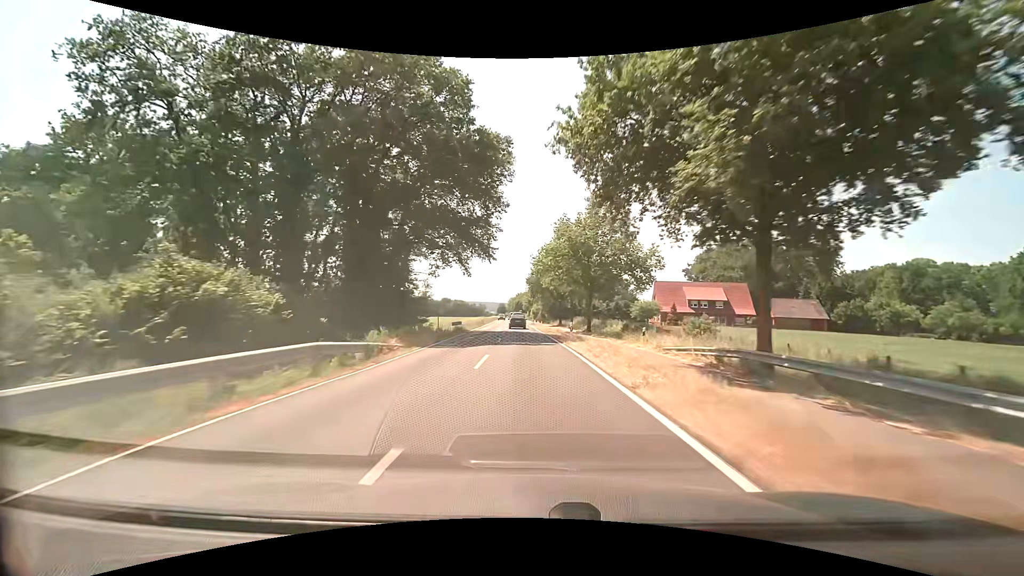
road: secondary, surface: asphalt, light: Day
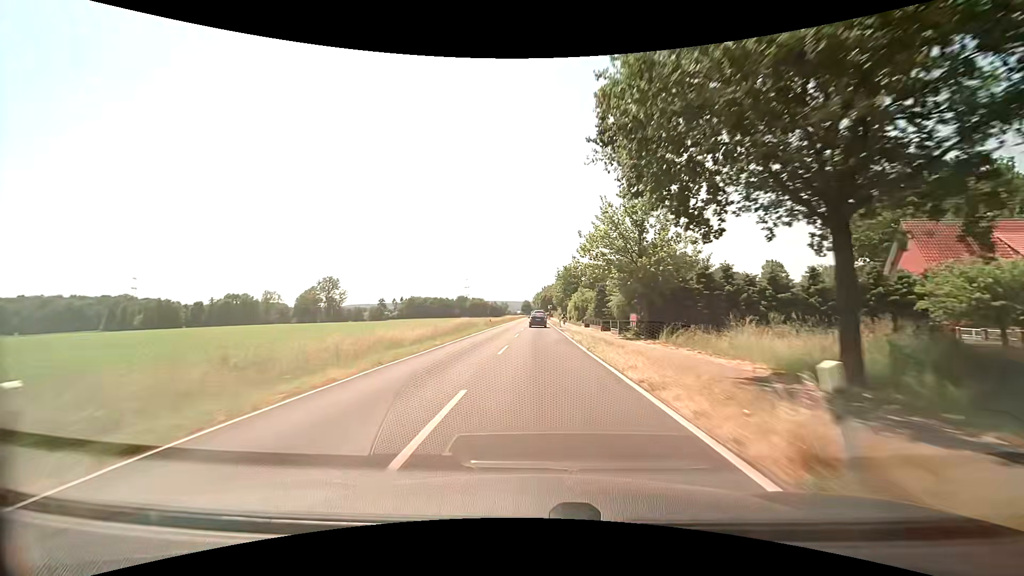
(-2.8, +68.2) m; -4°
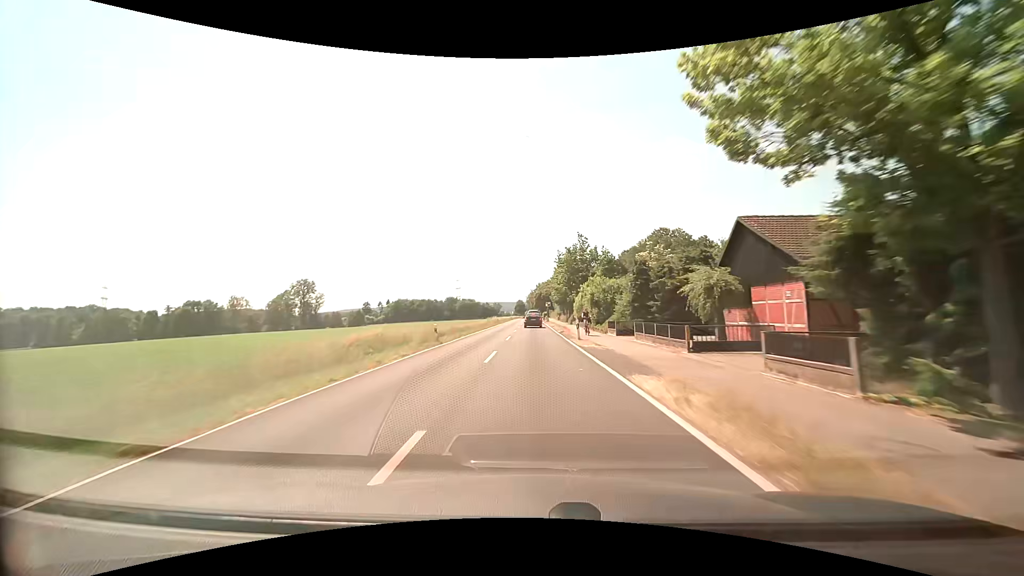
(+0.2, +26.9) m; +1°
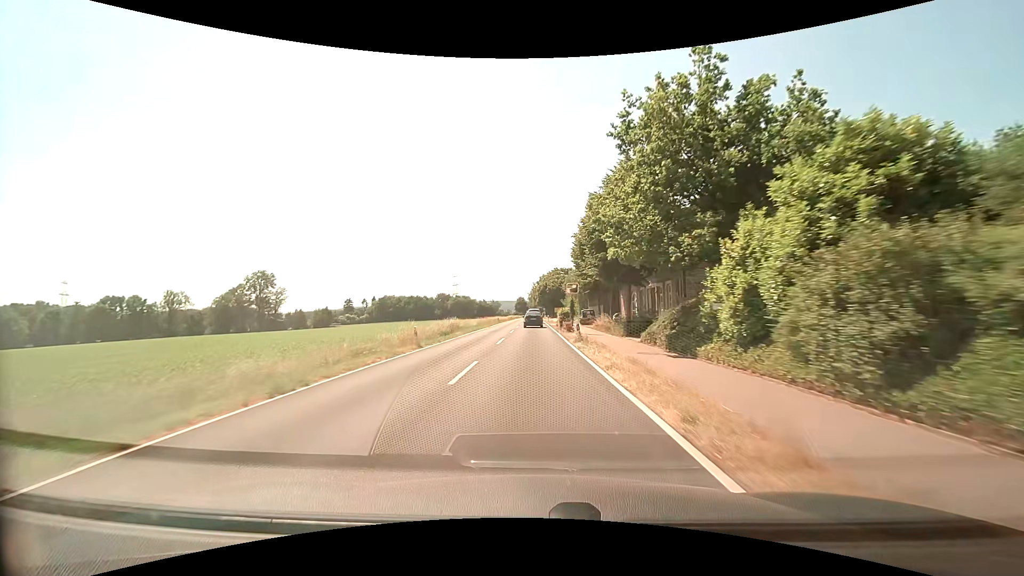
(-0.1, +51.7) m; 0°
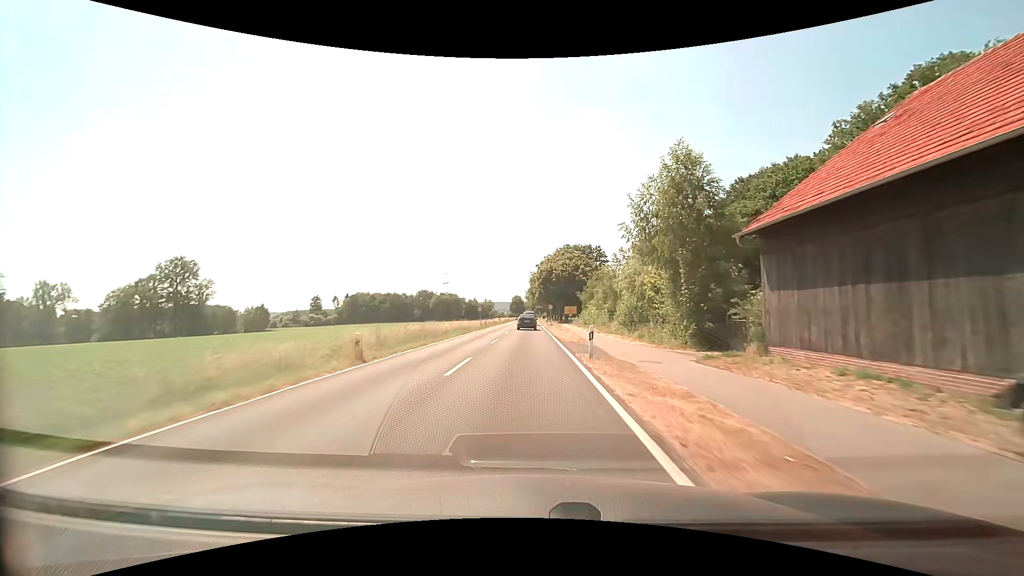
(0.0, +58.3) m; 0°
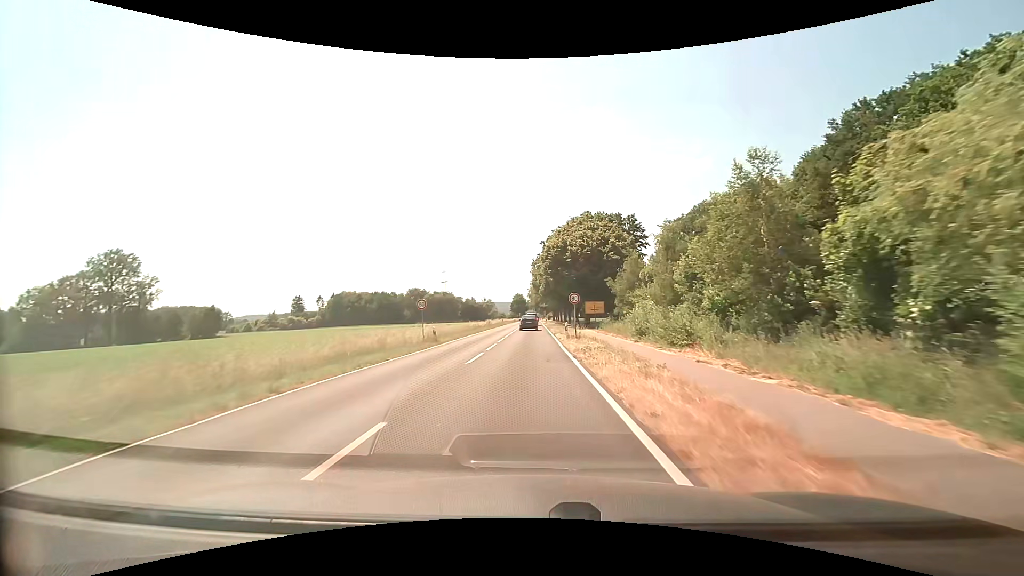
(0.0, +32.6) m; 0°
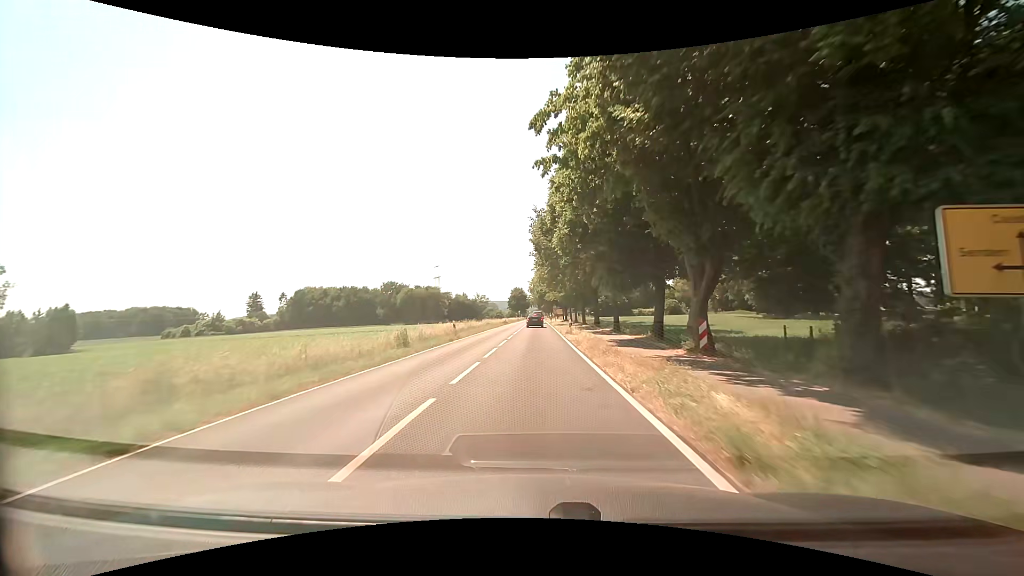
(-0.1, +52.2) m; 0°
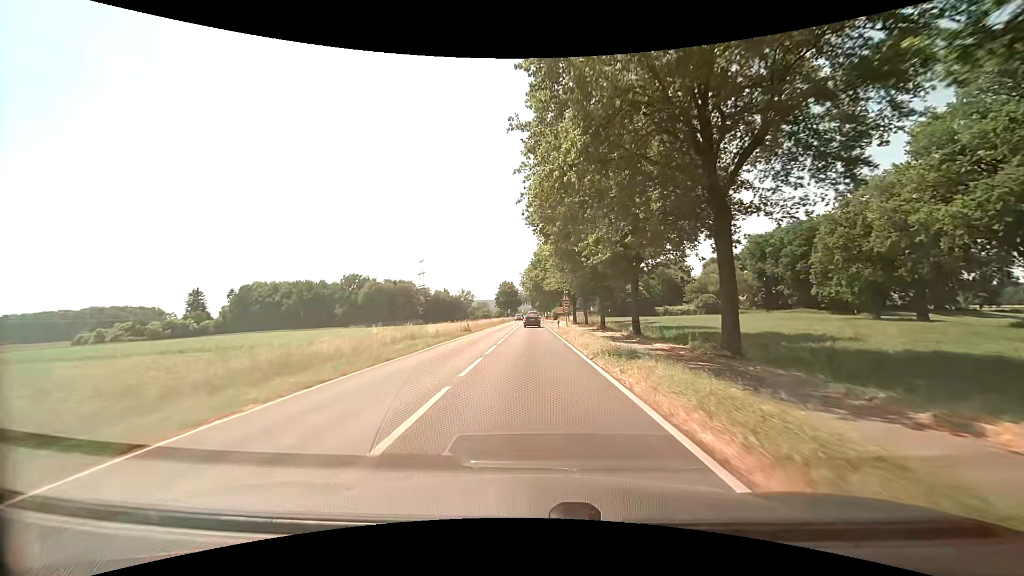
(+0.1, +40.6) m; +1°
(0, +10) (0, +20) (0, +30) (0, +40) (0, +50) (0, +60) (0, +70) (0, +80) (-1, +90) (-1, +100) m
